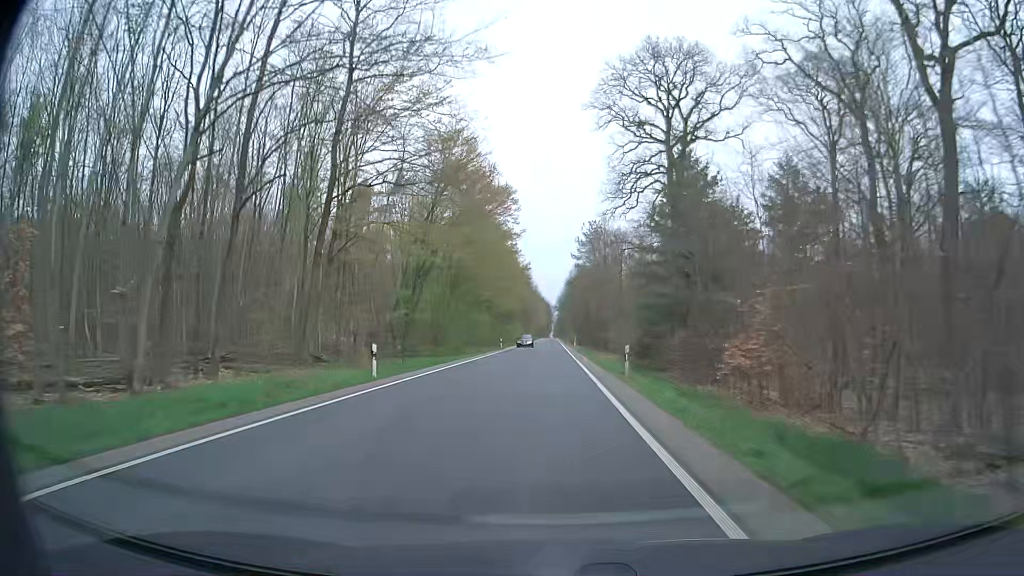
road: secondary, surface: asphalt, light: Day
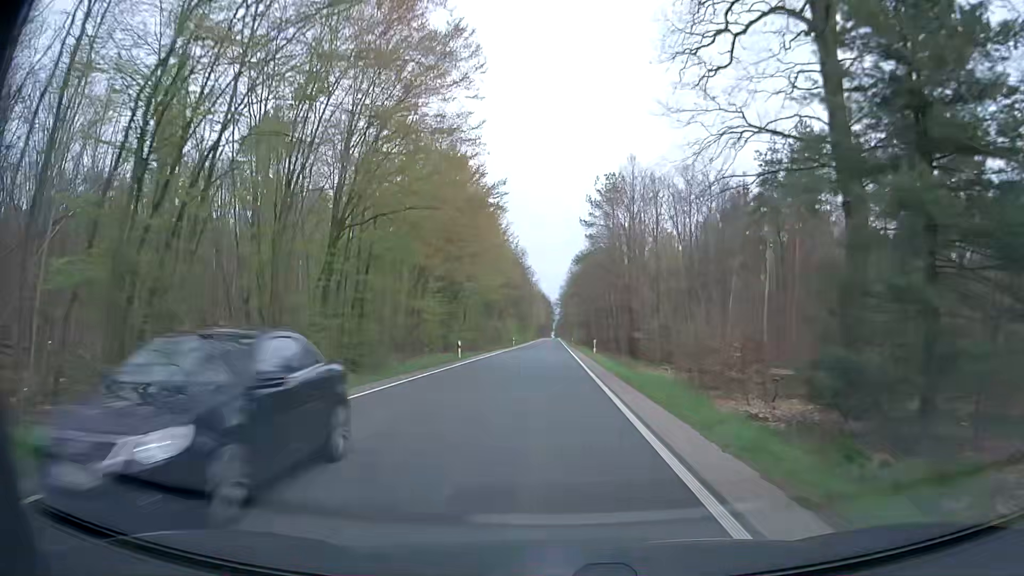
(+0.2, +32.2) m; +1°
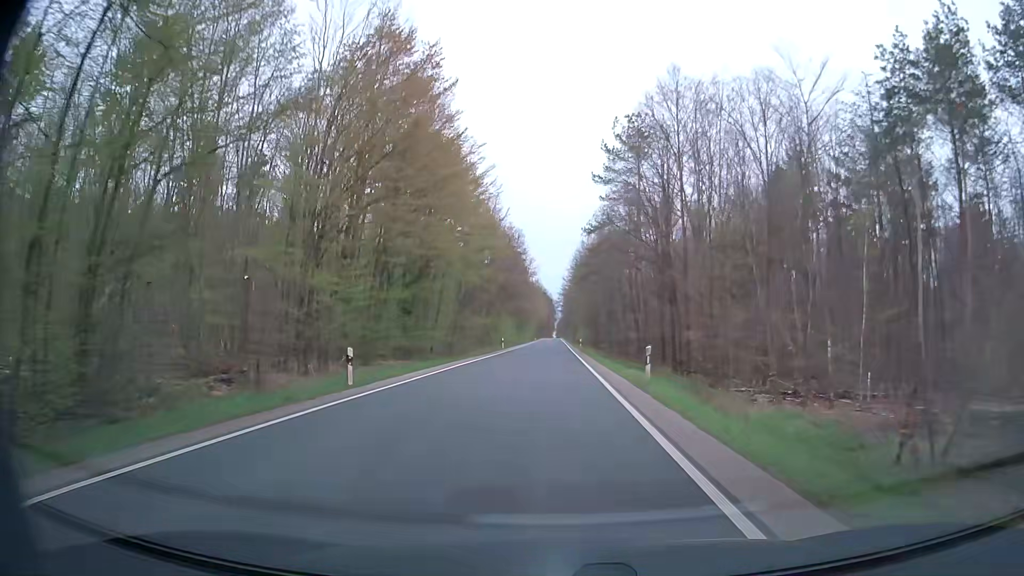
(-0.1, +21.5) m; -1°
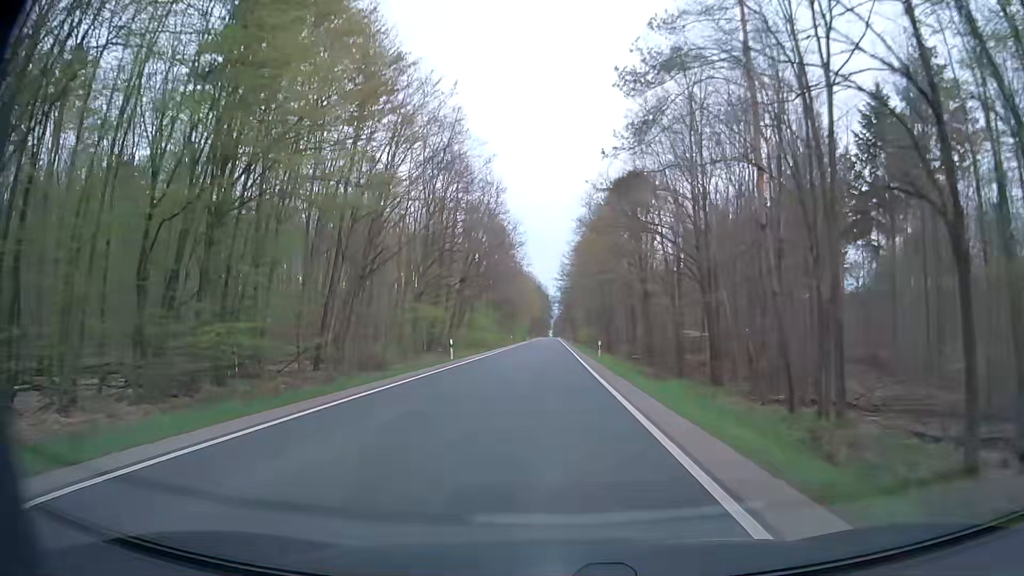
(+0.3, +32.2) m; 0°
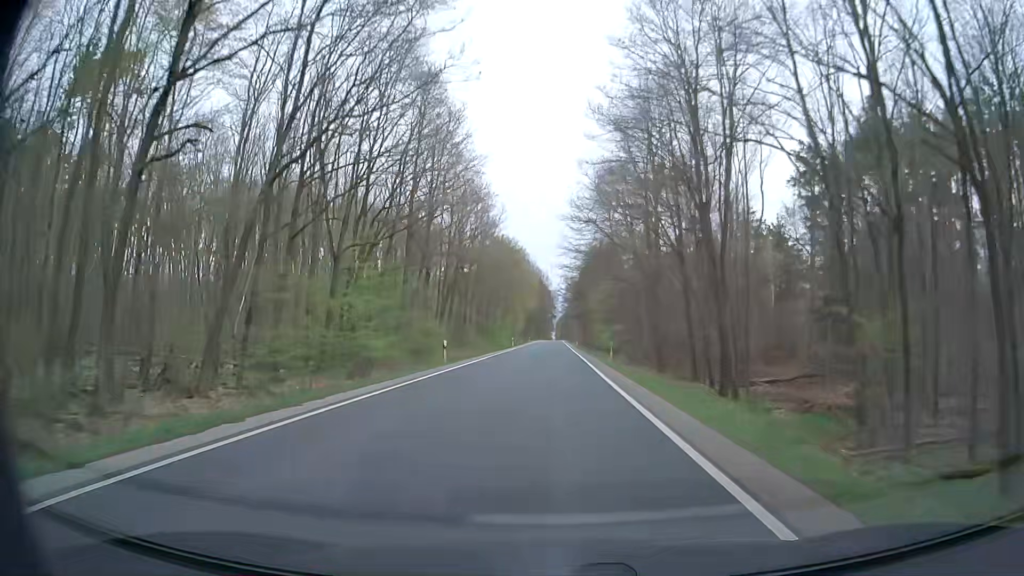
(0.0, +53.8) m; 0°
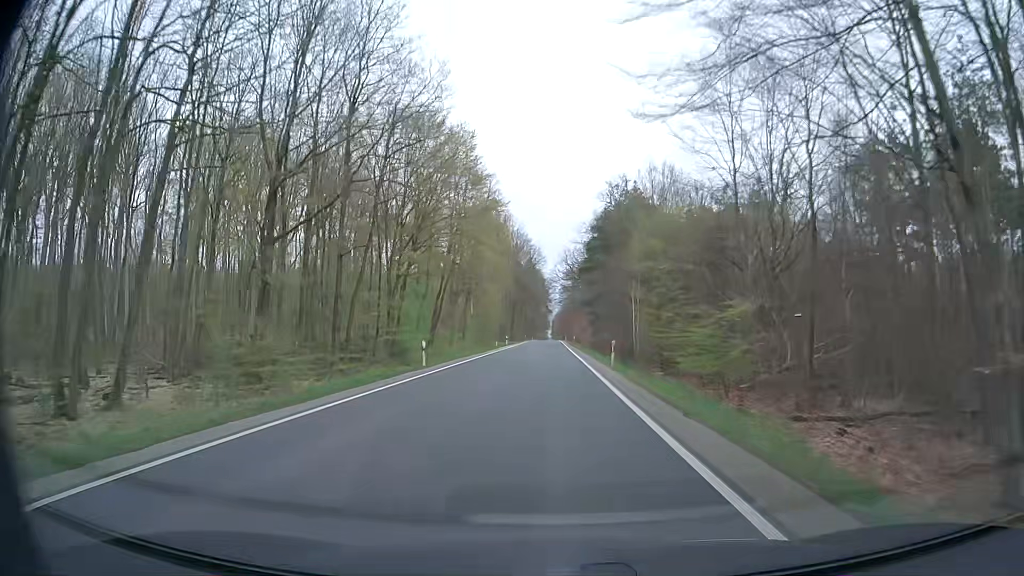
(+0.3, +53.8) m; +1°
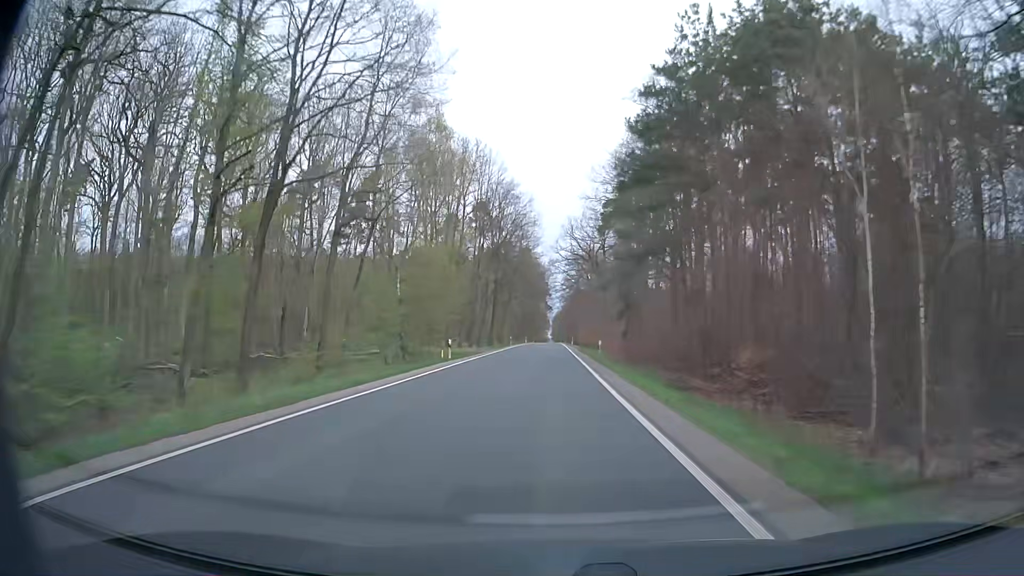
(-0.1, +42.9) m; 0°
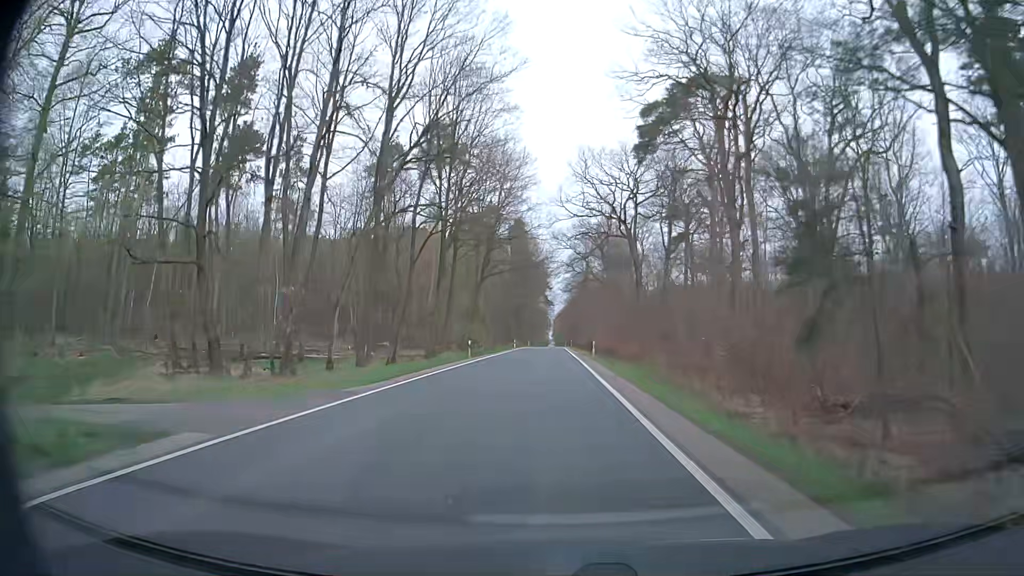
(0.0, +42.9) m; 0°
(0, +10) (0, +20) (0, +30) (0, +40) (0, +50) (-1, +60) (-1, +70) (-1, +80) (-1, +90) (-1, +100) m
